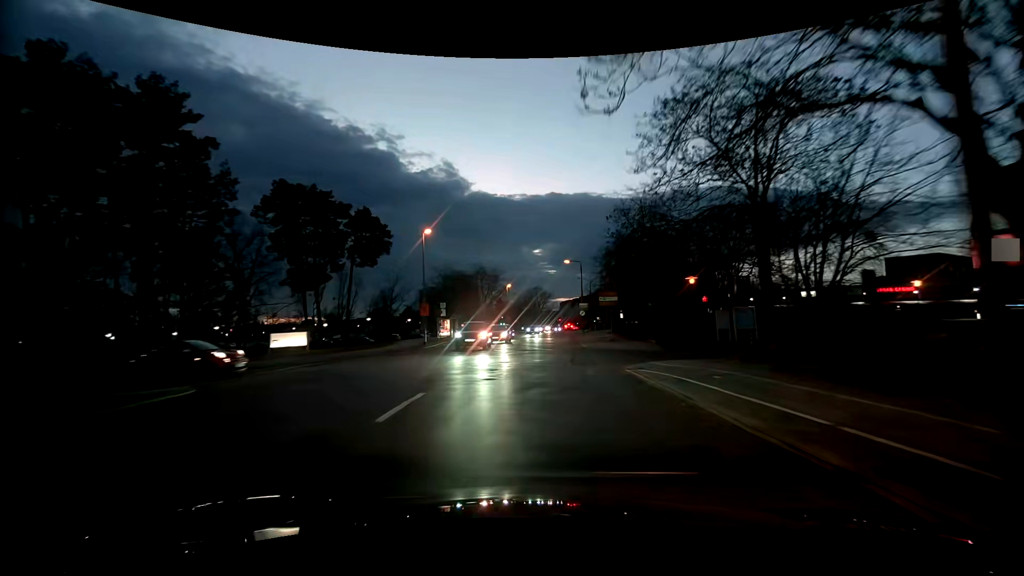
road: tertiary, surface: asphalt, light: Dusk
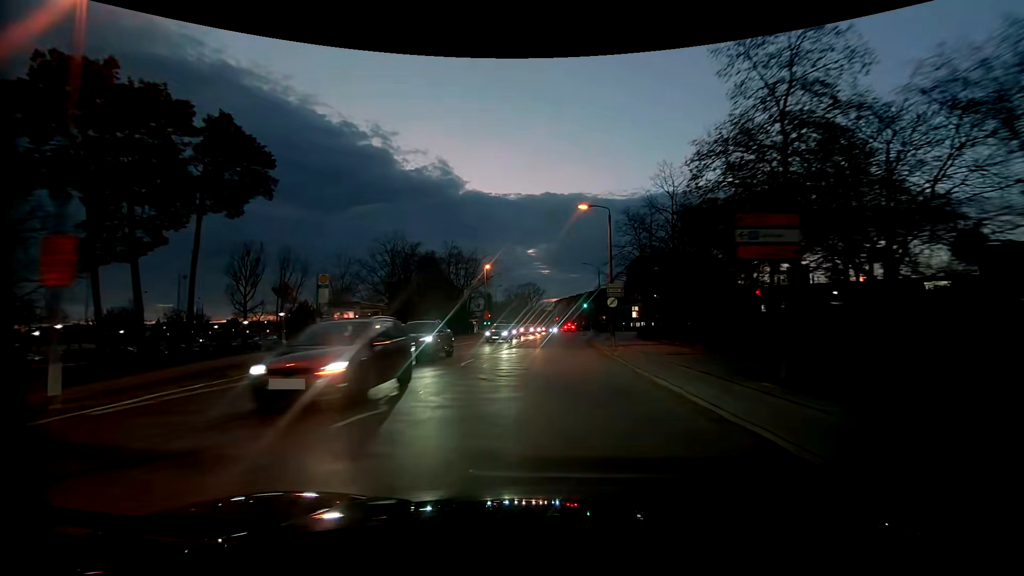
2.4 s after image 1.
(+0.3, +27.0) m; +1°
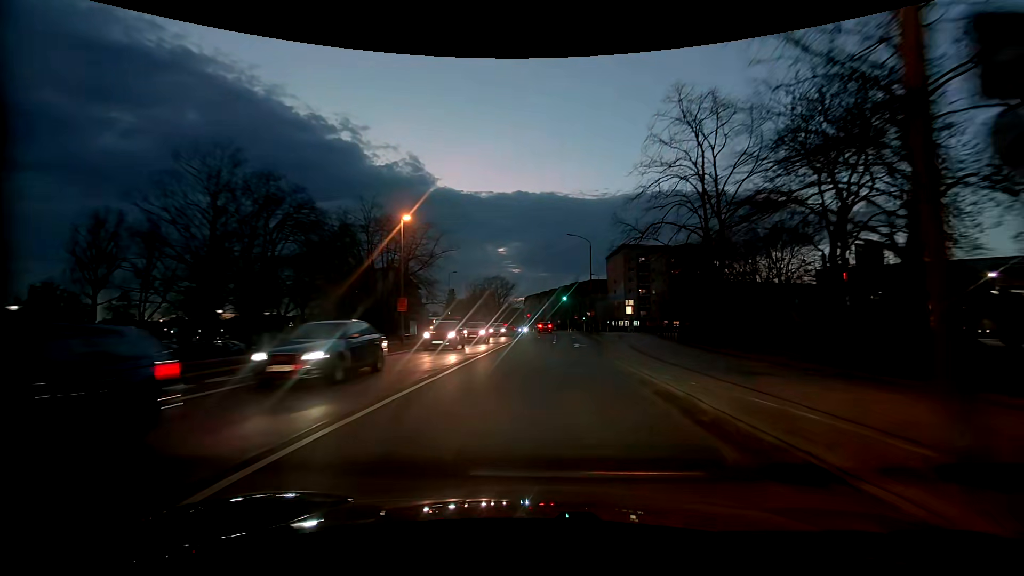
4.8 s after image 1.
(+0.9, +26.6) m; +4°
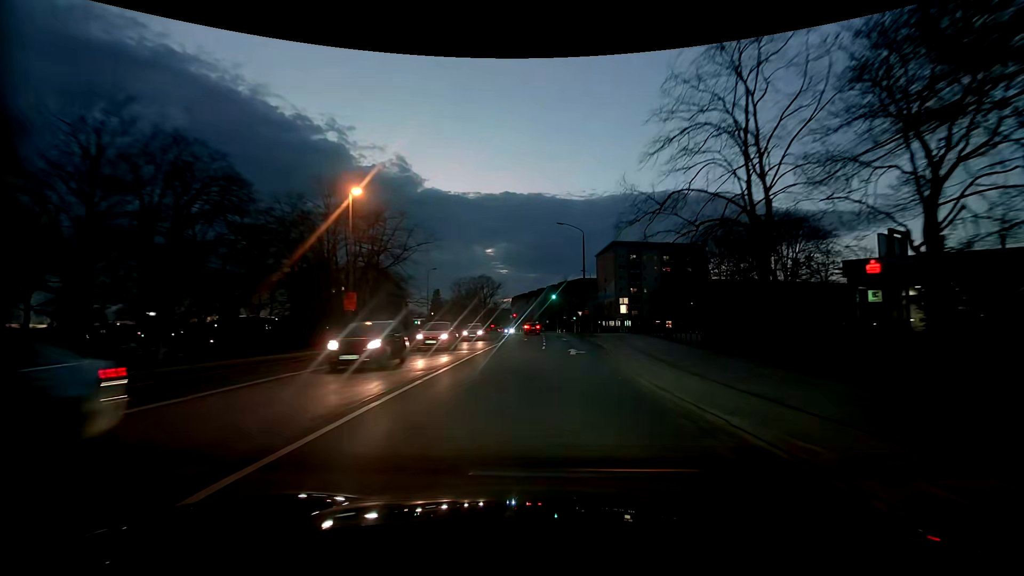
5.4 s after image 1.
(+0.1, +6.9) m; +1°
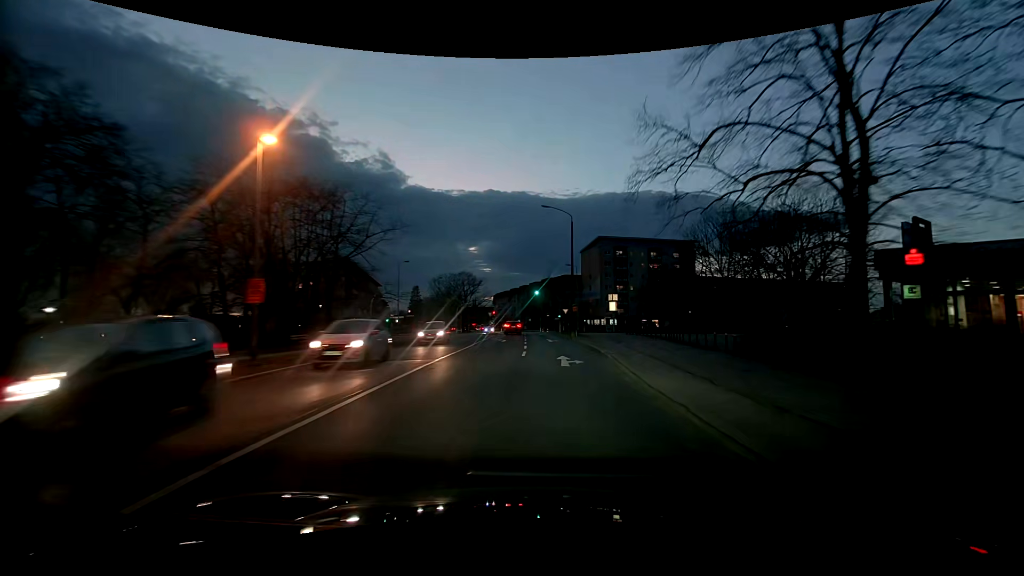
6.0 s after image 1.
(+0.1, +6.9) m; +2°
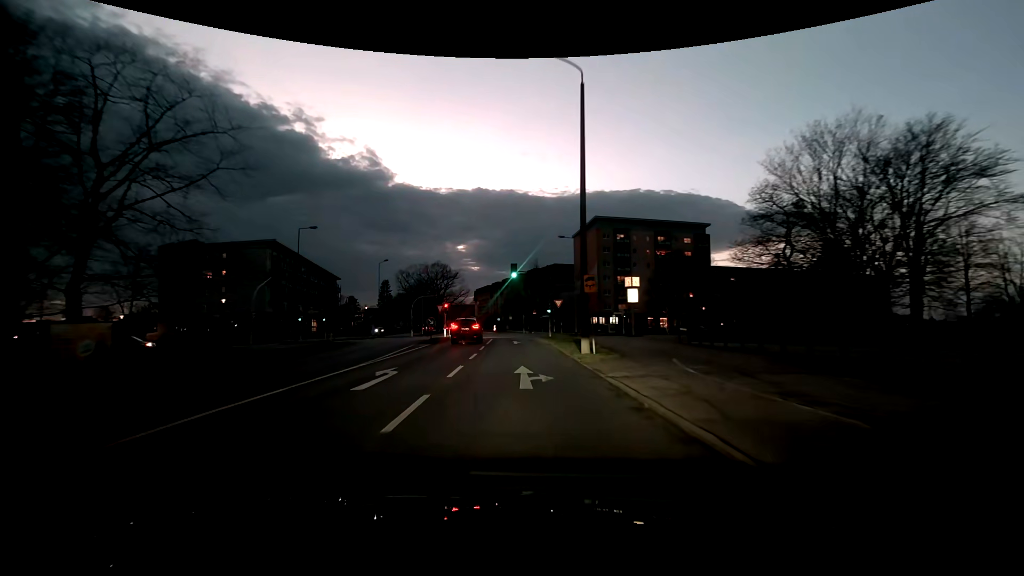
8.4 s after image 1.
(+0.8, +25.4) m; +1°
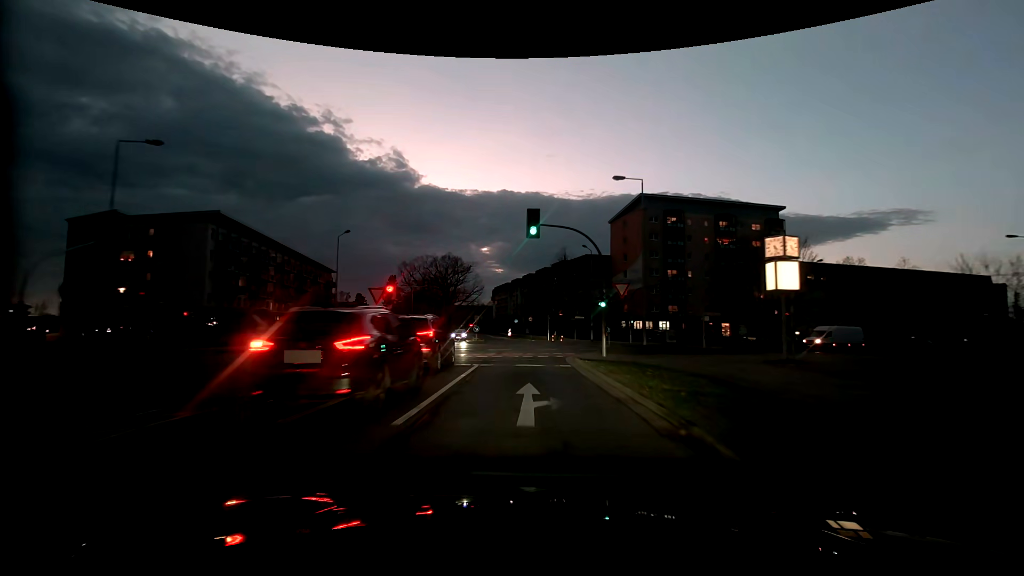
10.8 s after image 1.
(-0.8, +23.4) m; -3°
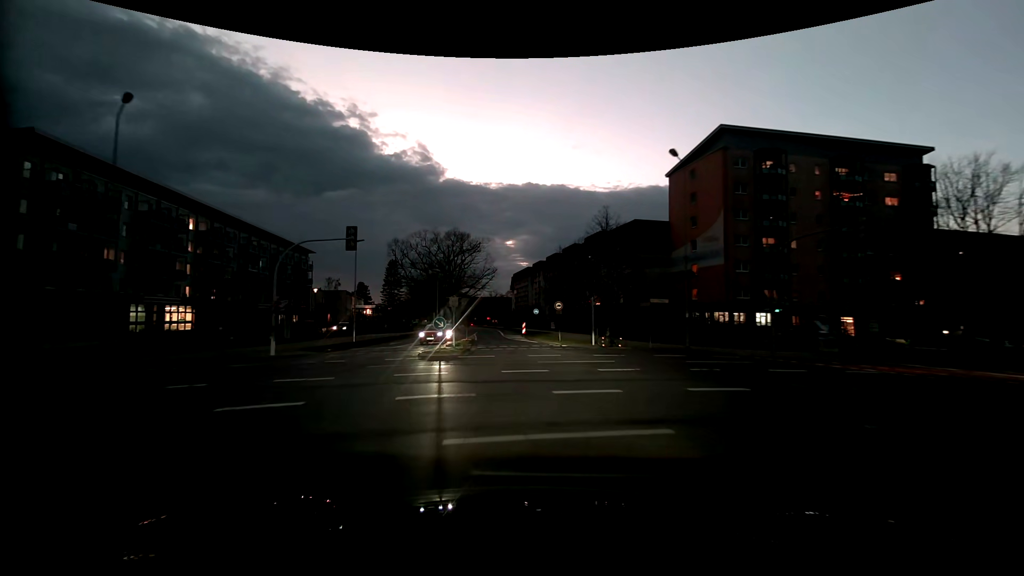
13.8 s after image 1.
(-0.6, +28.8) m; -3°
(0, +10) (-1, +20) (-2, +30) (-3, +40) (-4, +50) (-5, +60) (-6, +70) (-7, +80) (-8, +90) (-9, +100) m
